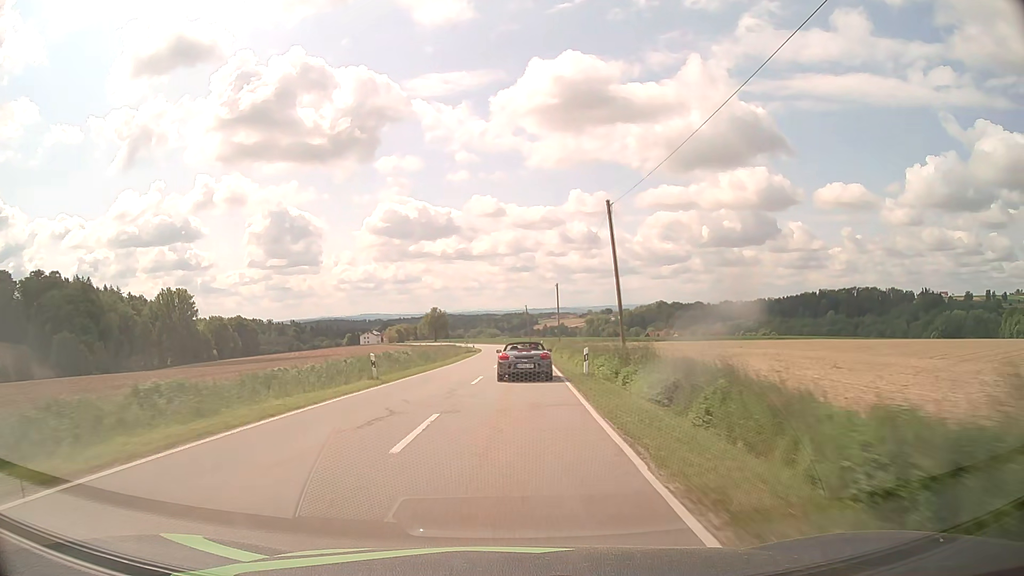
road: tertiary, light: Day
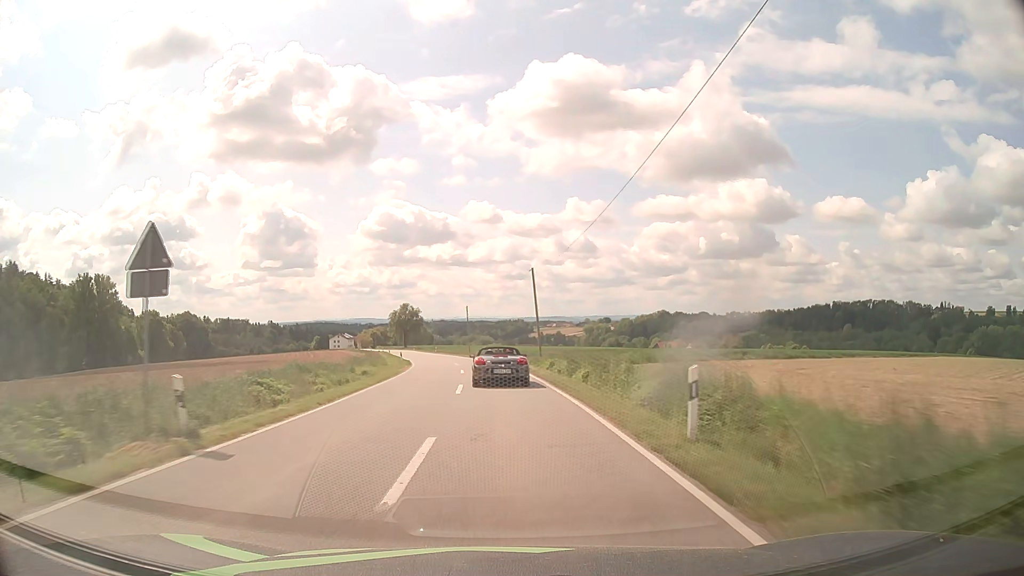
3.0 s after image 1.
(+1.0, +62.9) m; 0°
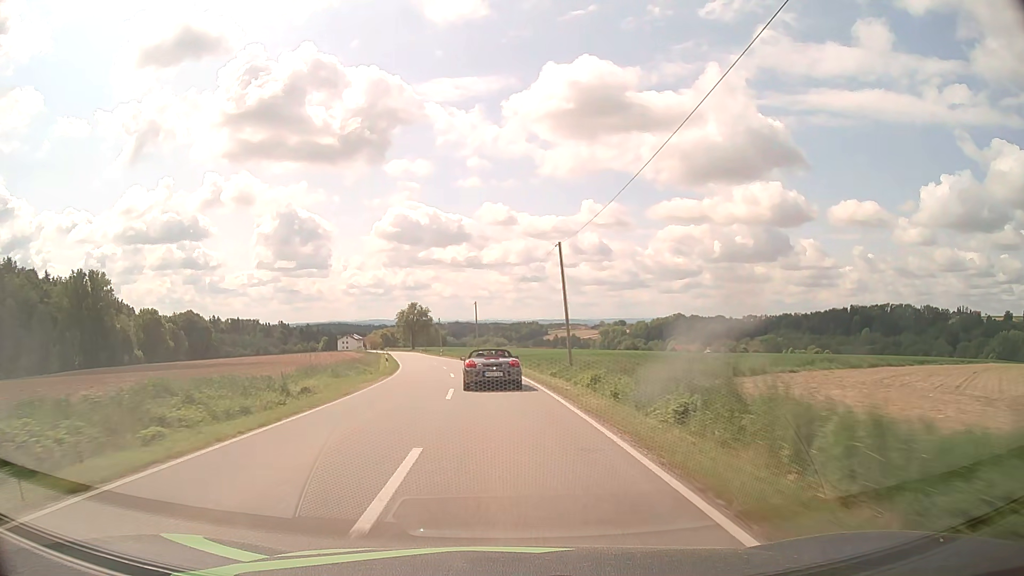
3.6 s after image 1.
(-0.1, +13.0) m; -1°
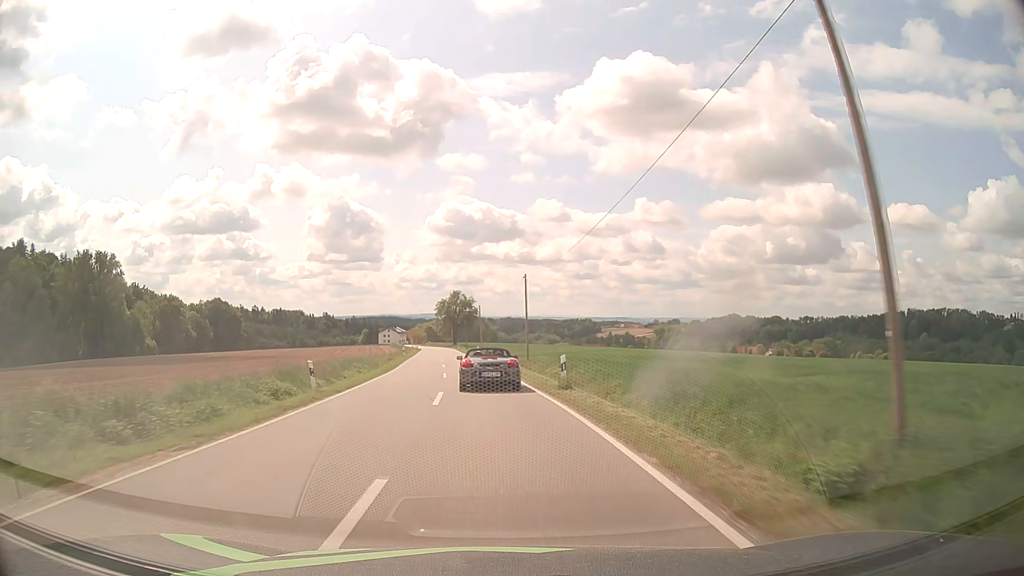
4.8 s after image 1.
(-0.9, +25.8) m; -4°
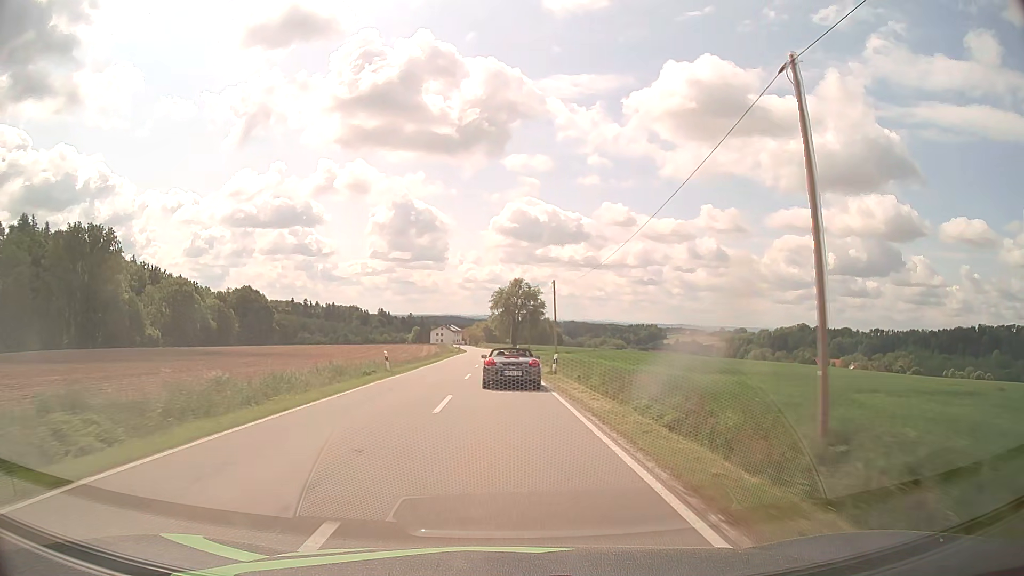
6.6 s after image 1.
(-2.2, +38.0) m; -5°
